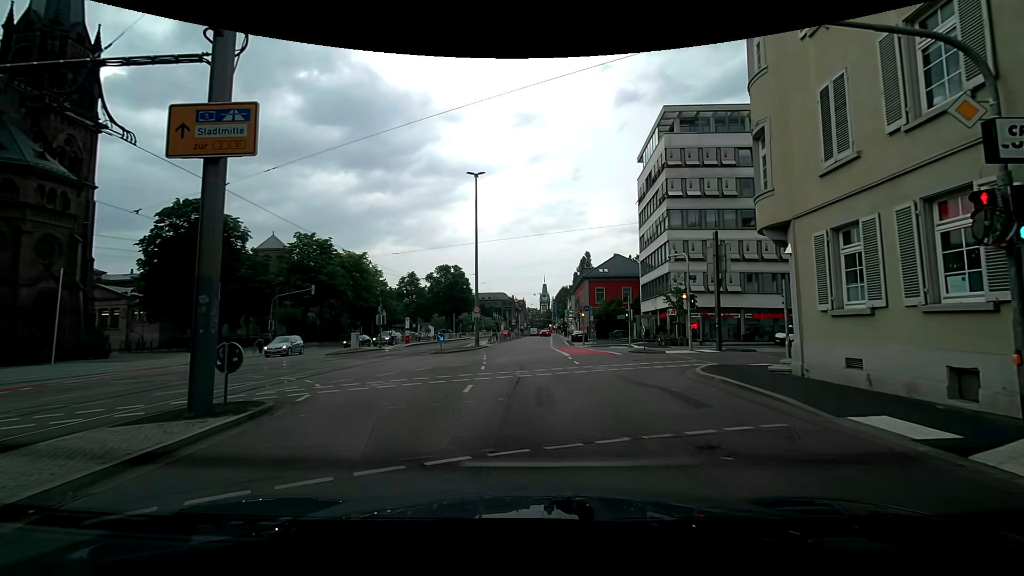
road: secondary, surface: asphalt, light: Day
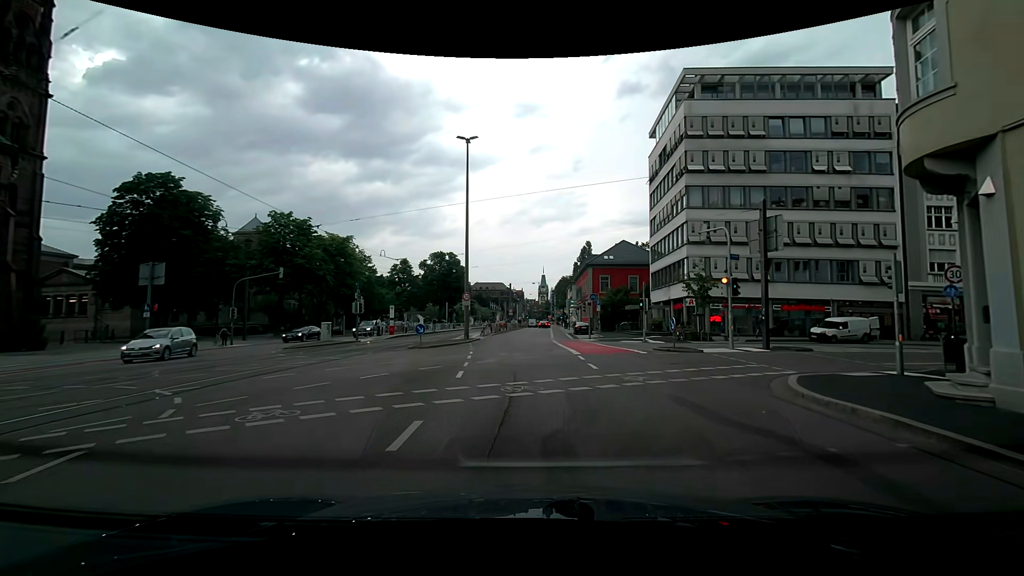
(0.0, +6.2) m; 0°
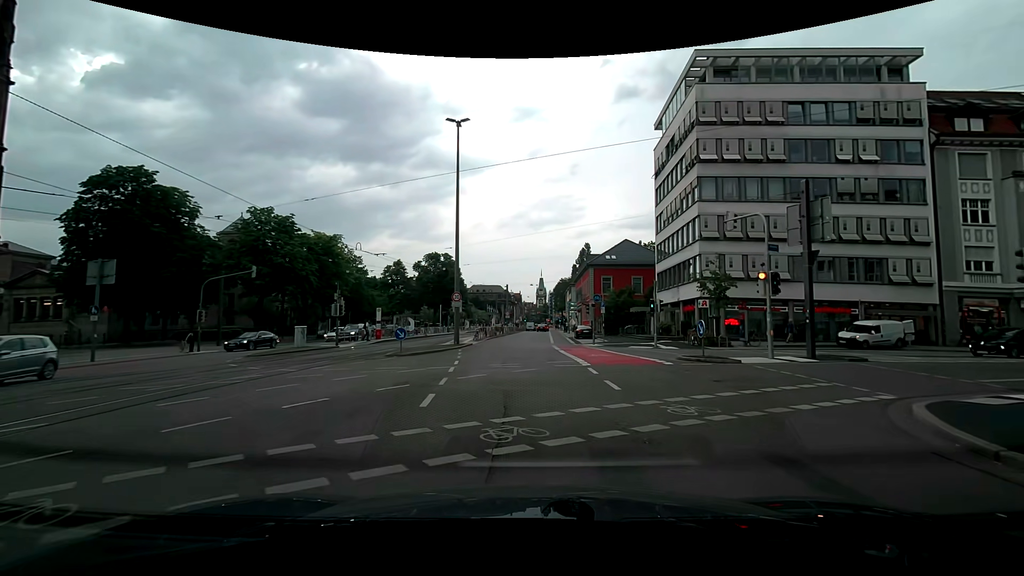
(0.0, +3.9) m; 0°
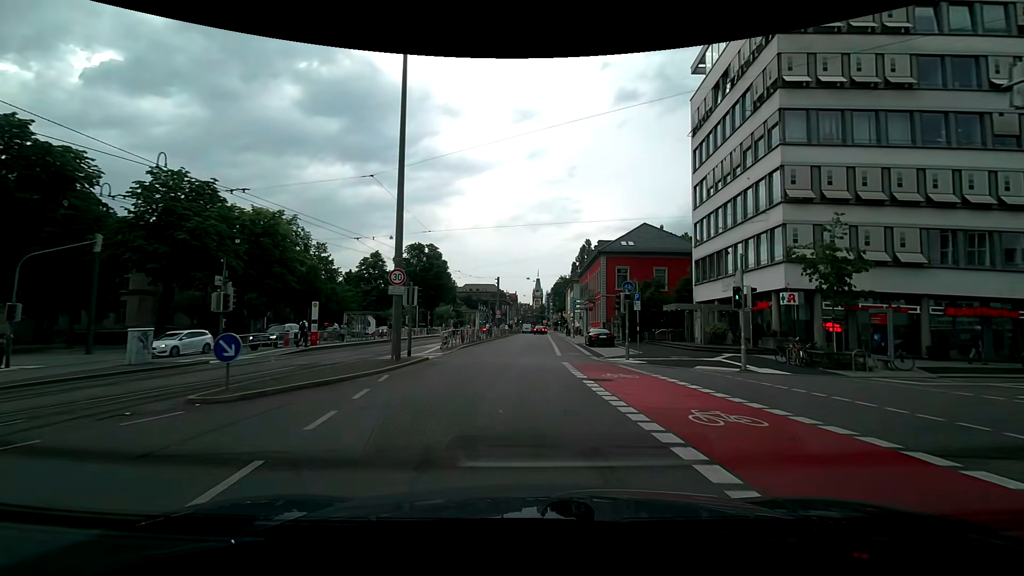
(+0.1, +13.8) m; +1°
